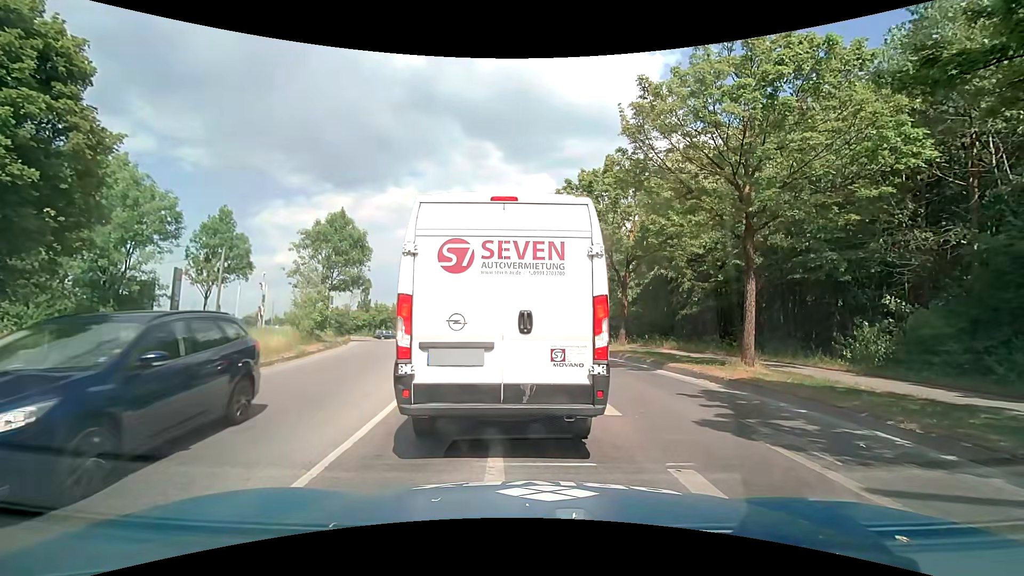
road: tertiary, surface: asphalt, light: Day
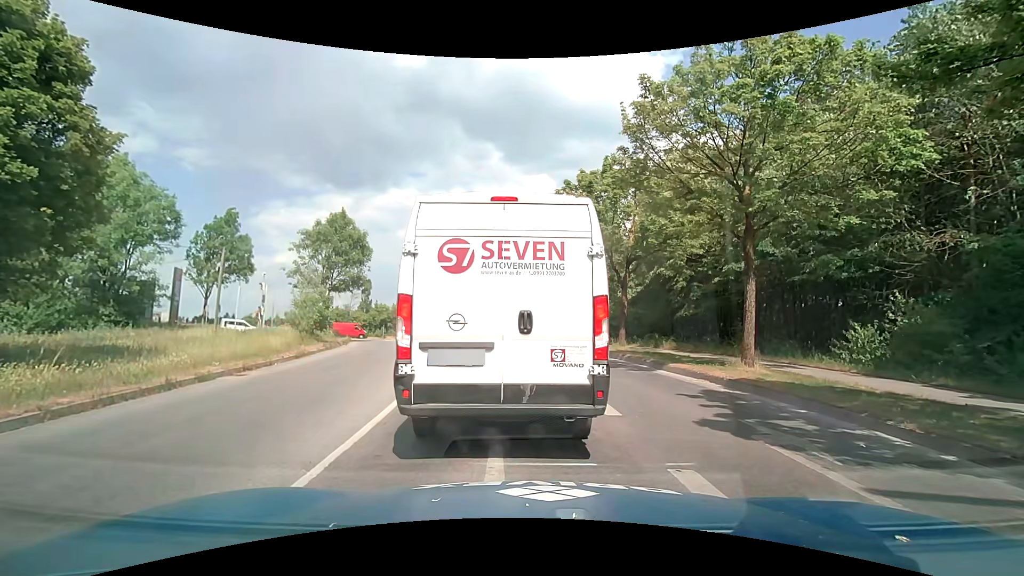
(0.0, 0.0) m; 0°
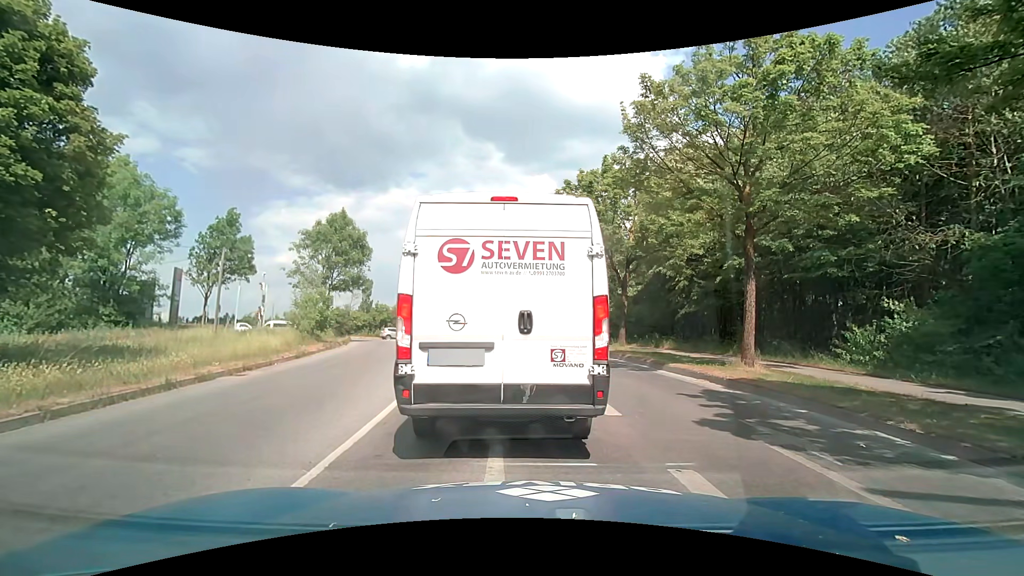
(0.0, 0.0) m; 0°
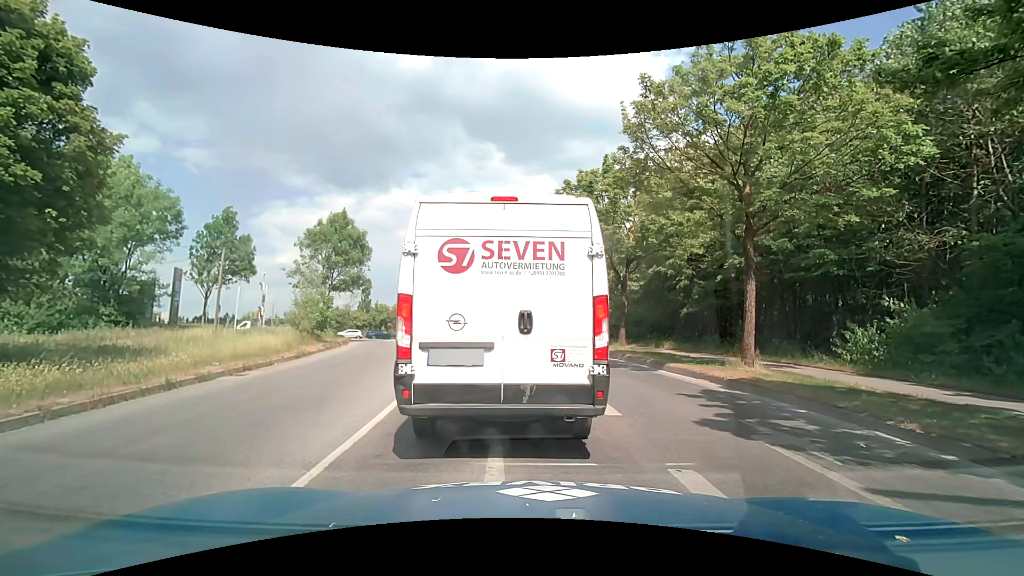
(0.0, 0.0) m; 0°
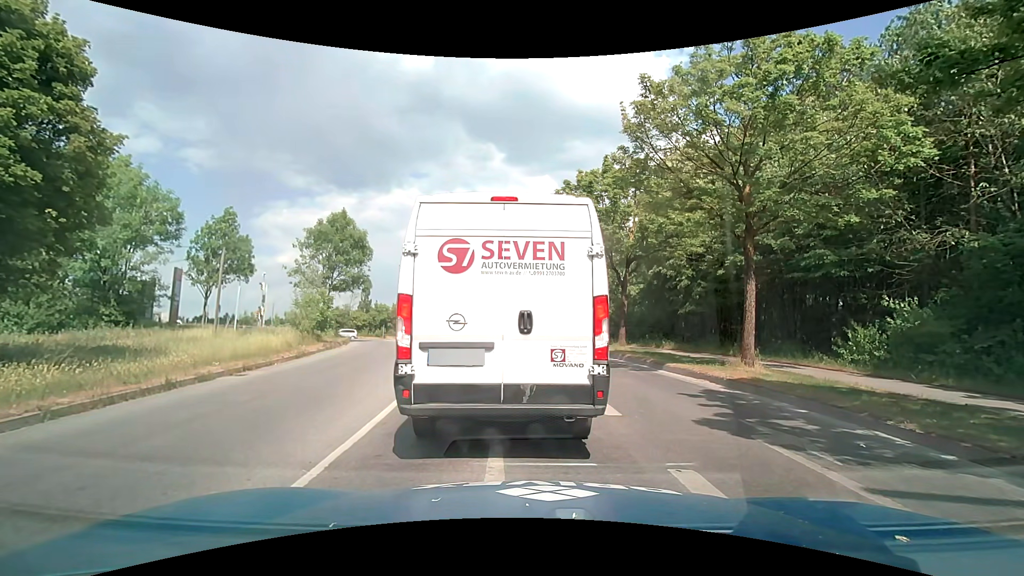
(0.0, 0.0) m; 0°
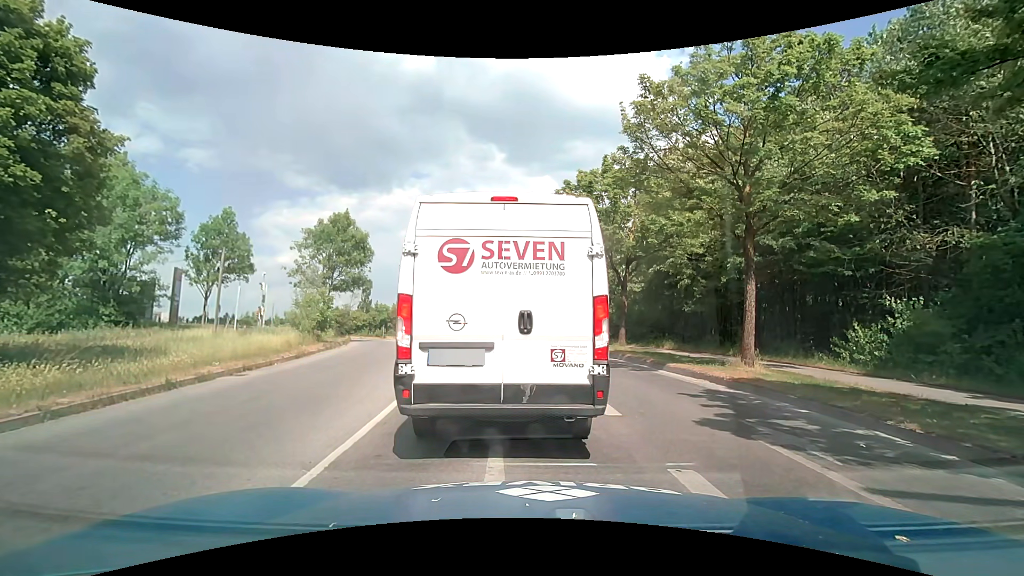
(0.0, 0.0) m; 0°
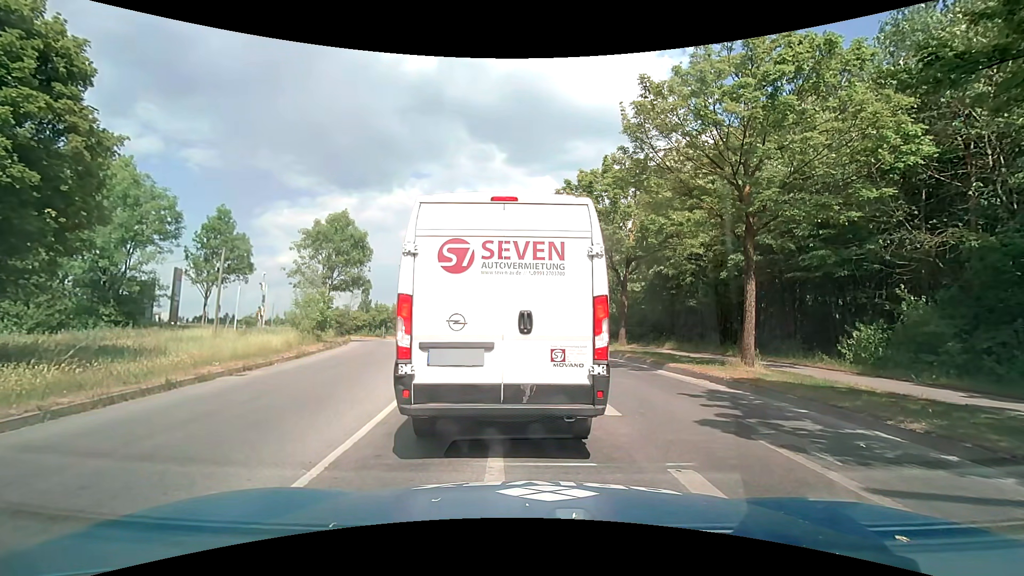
(0.0, 0.0) m; 0°
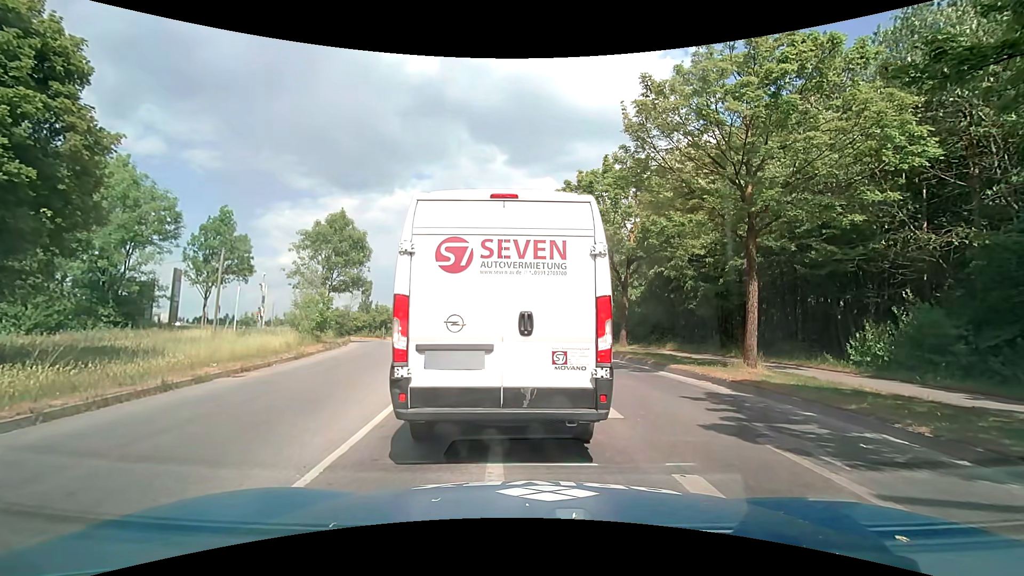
(0.0, +0.1) m; 0°
(0, +10) (-1, +20) (-2, +30) (-3, +40) (-6, +50) (-8, +59) (-12, +68) (-18, +76) (-28, +79) (-38, +77) m
